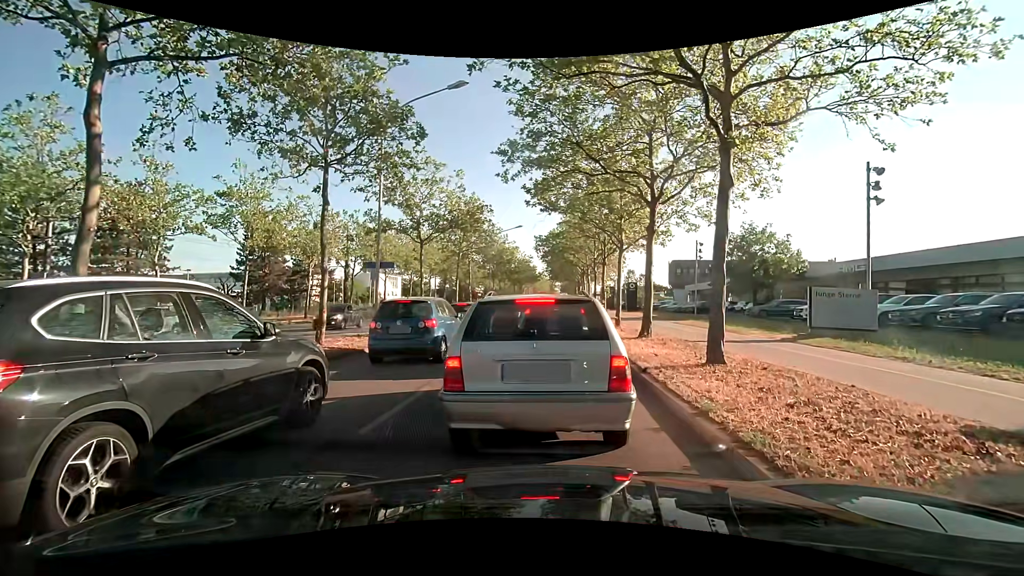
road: primary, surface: asphalt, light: Day
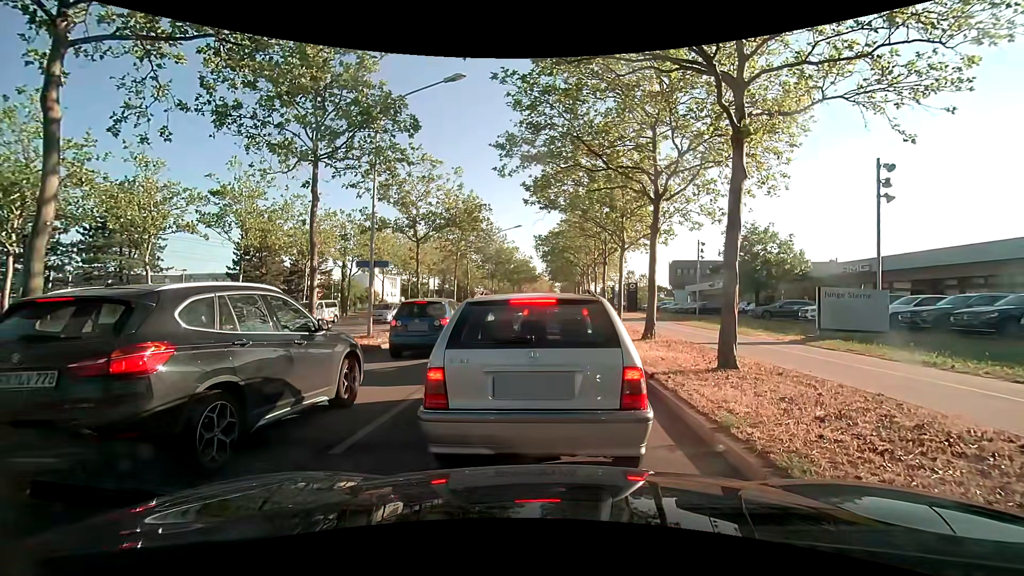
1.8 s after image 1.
(0.0, +0.6) m; 0°
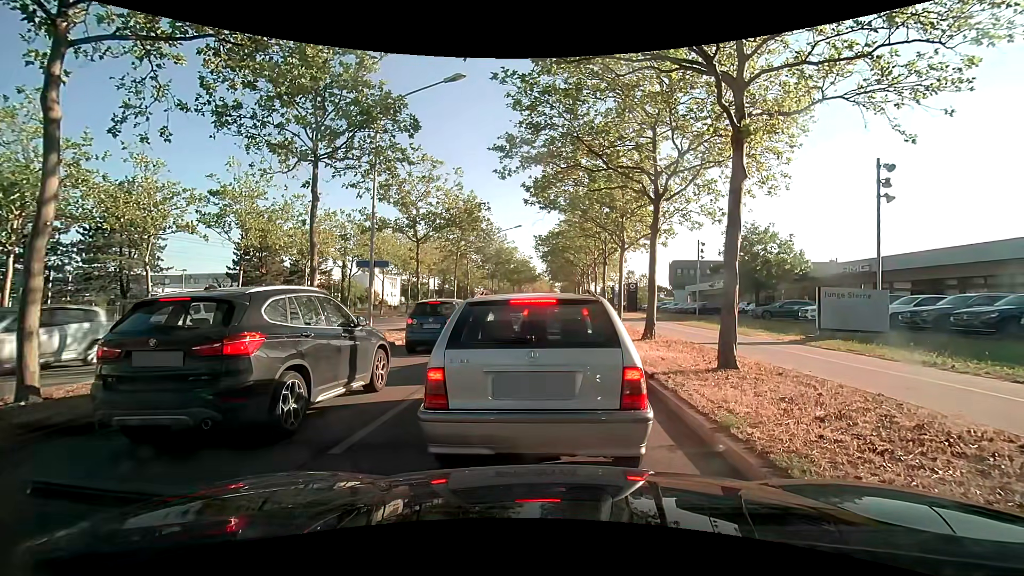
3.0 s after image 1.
(0.0, 0.0) m; 0°
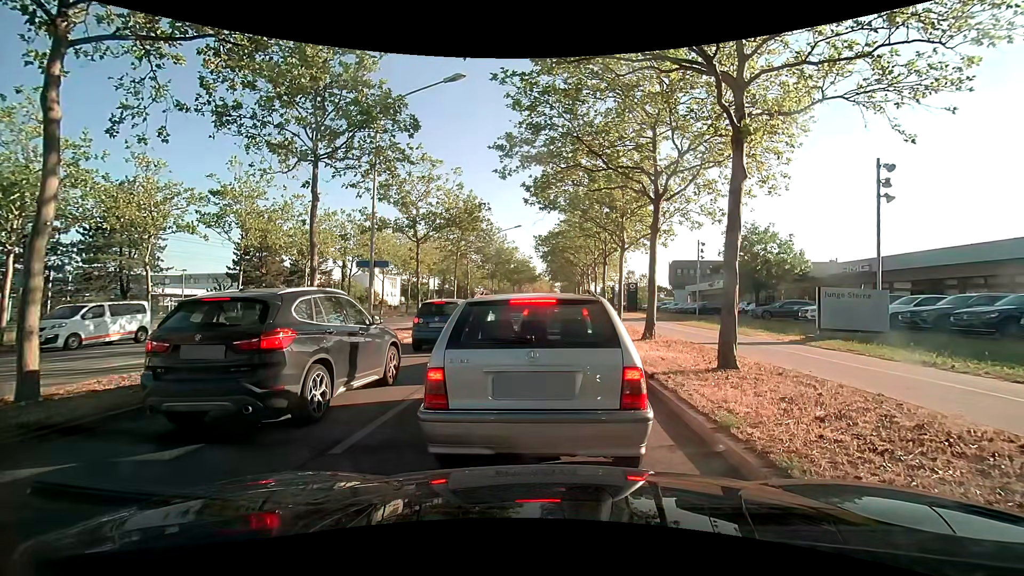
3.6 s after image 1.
(0.0, 0.0) m; 0°
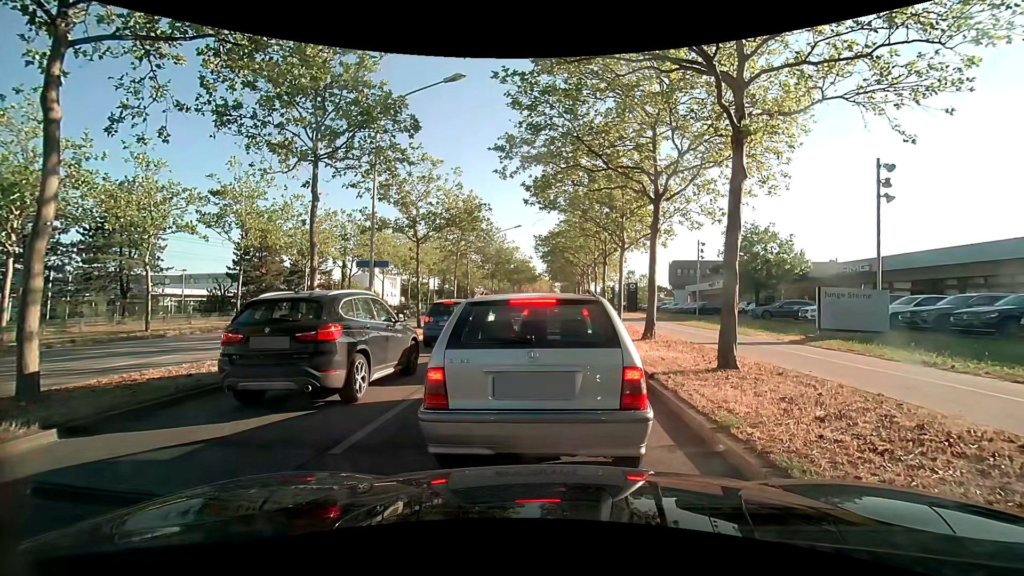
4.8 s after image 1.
(0.0, 0.0) m; 0°
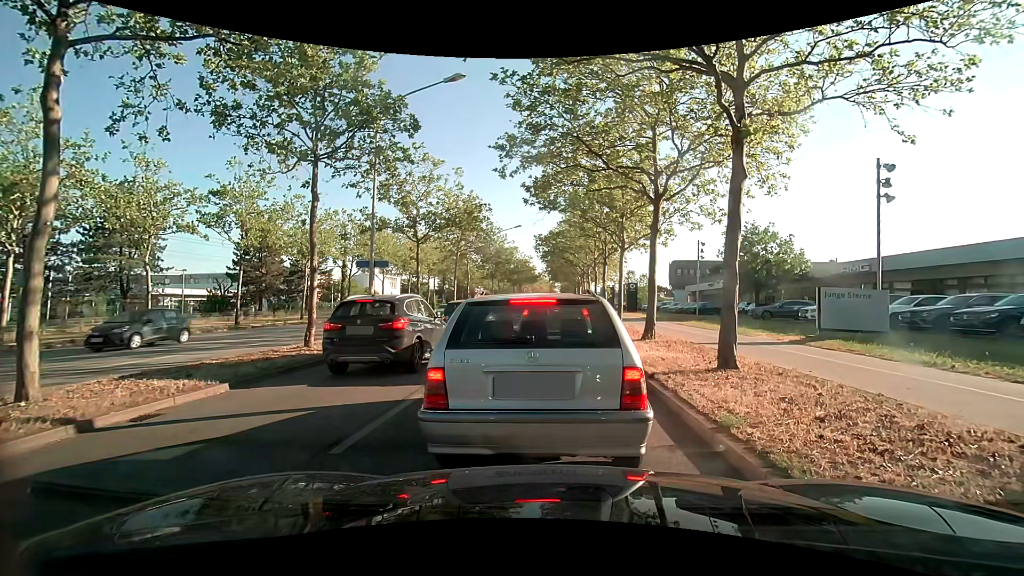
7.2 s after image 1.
(0.0, 0.0) m; 0°
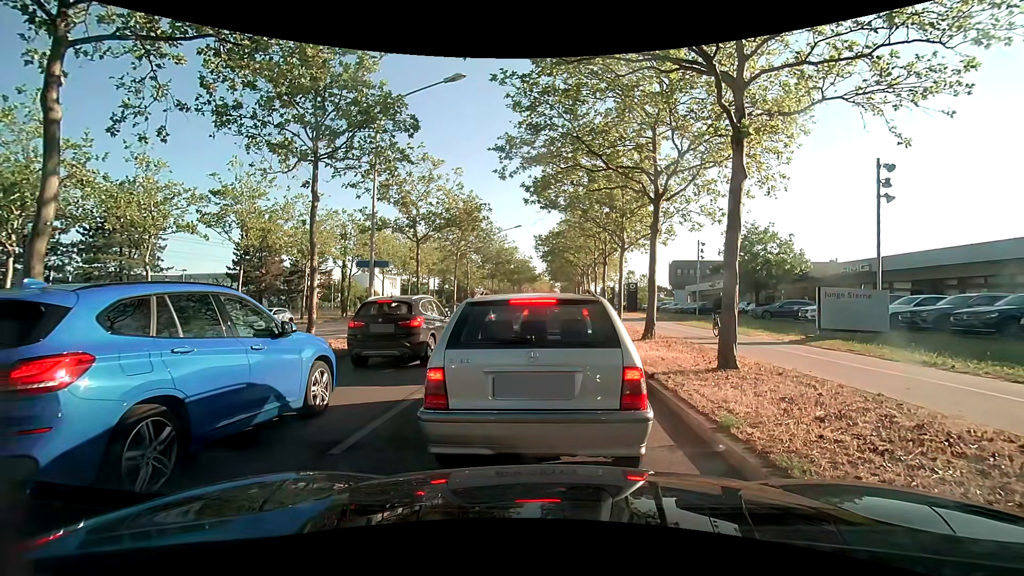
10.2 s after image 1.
(0.0, 0.0) m; 0°
